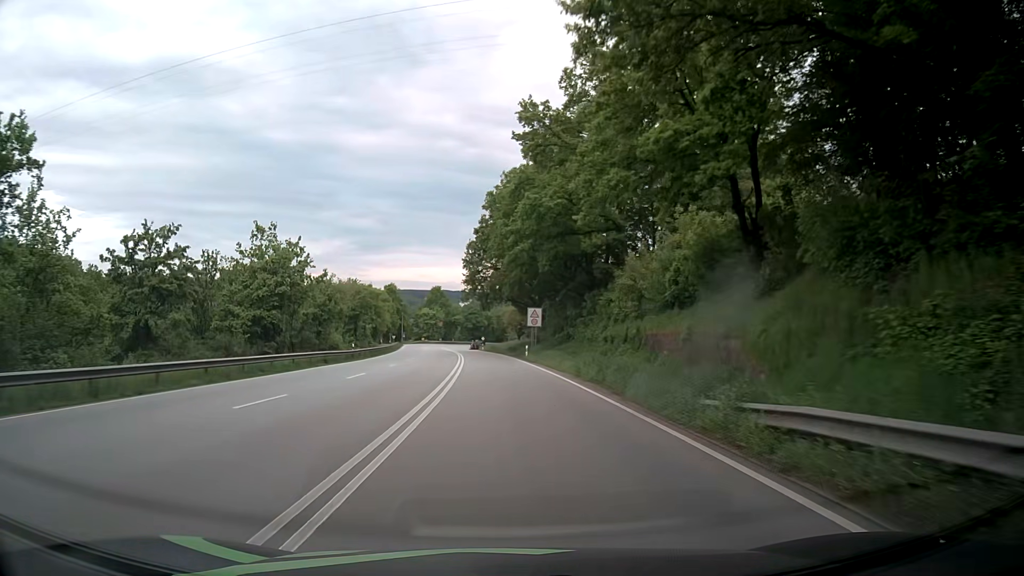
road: primary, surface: asphalt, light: Day
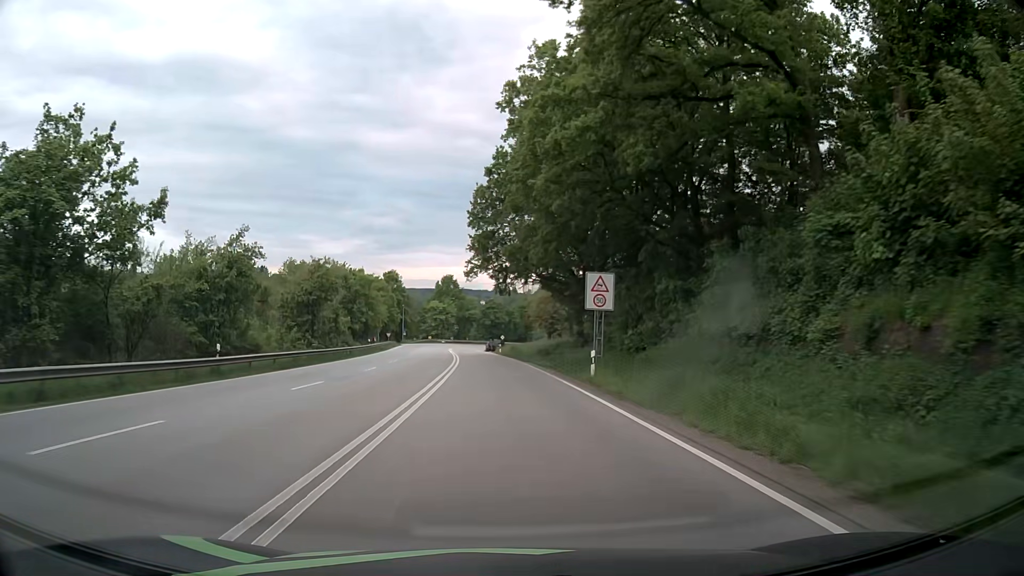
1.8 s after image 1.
(-0.7, +30.4) m; -2°
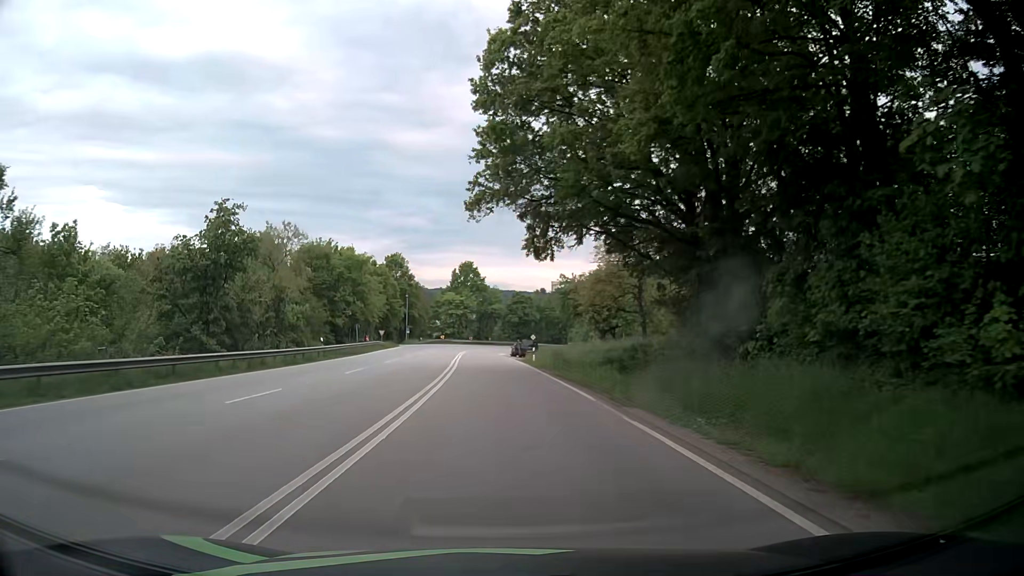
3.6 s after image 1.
(-0.7, +28.3) m; -3°
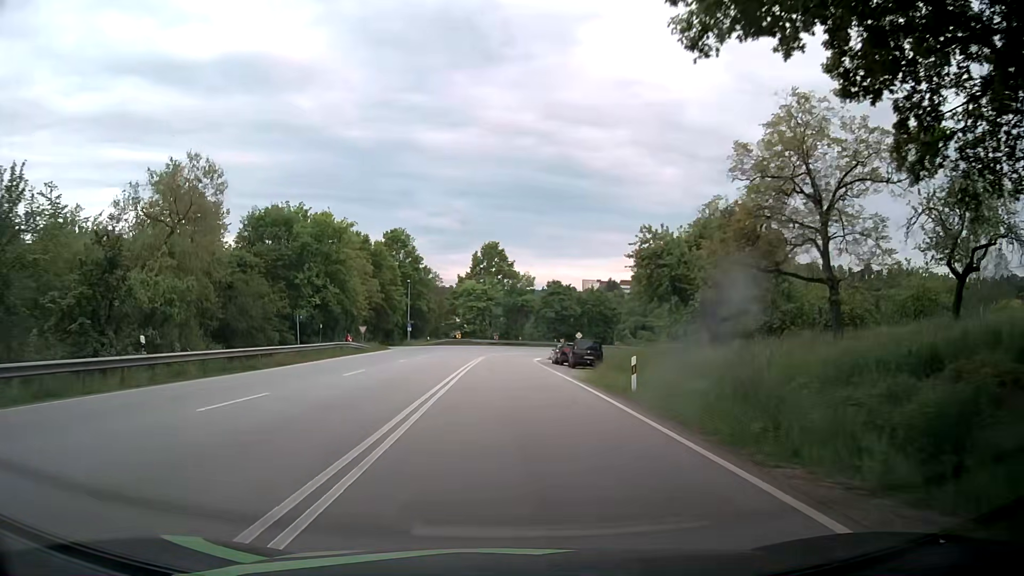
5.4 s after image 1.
(-0.6, +26.7) m; -3°
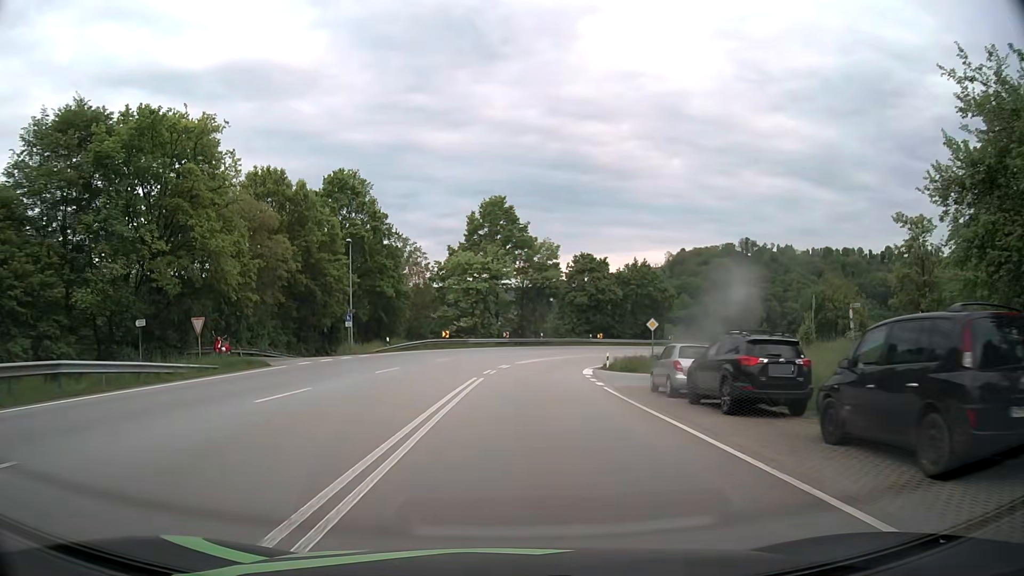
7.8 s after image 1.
(-0.1, +33.6) m; 0°
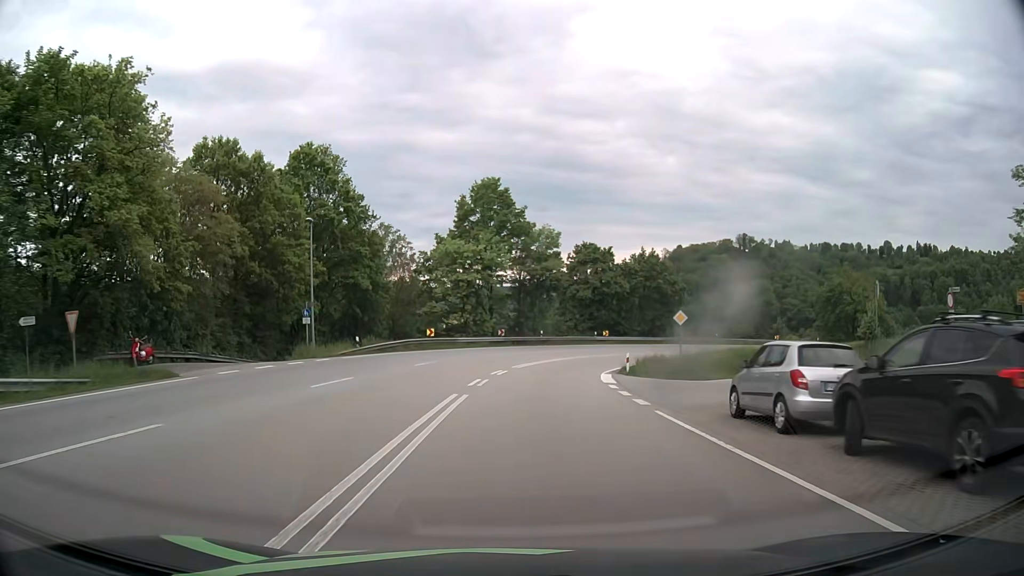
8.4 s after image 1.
(0.0, +8.1) m; 0°
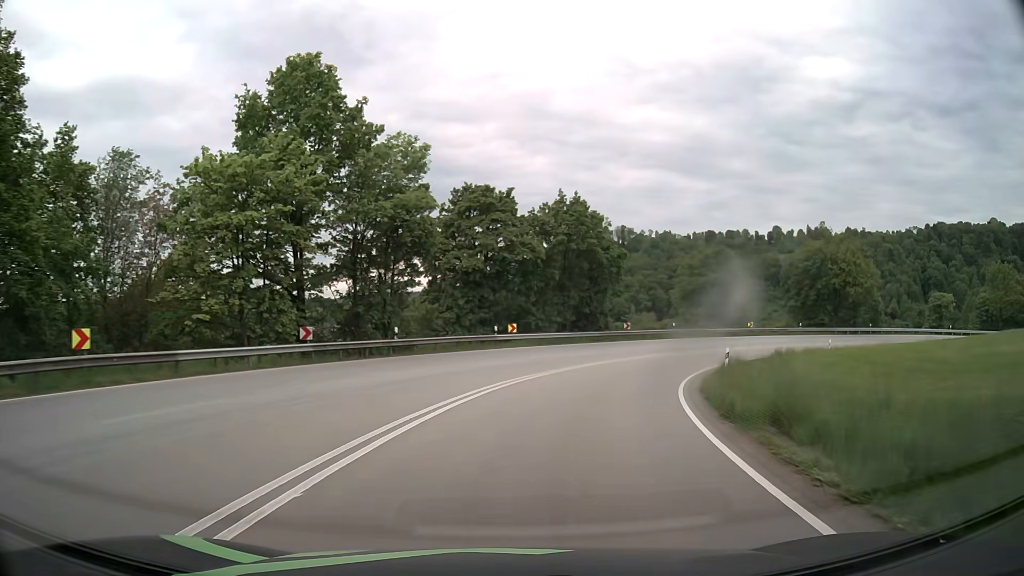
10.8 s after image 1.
(+2.0, +31.3) m; +10°
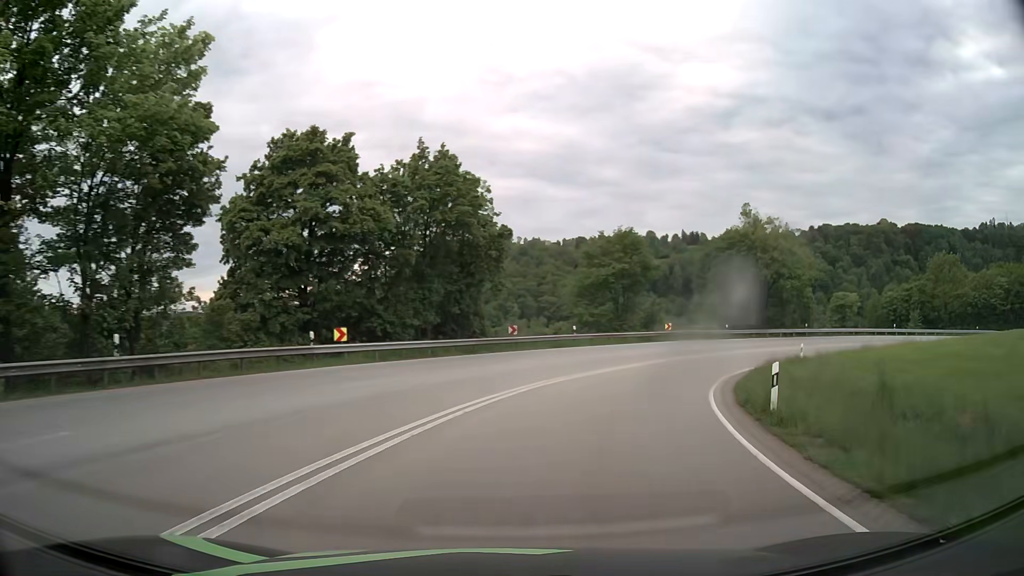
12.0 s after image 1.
(+1.4, +15.3) m; +11°
(+1, +10) (+3, +20) (+8, +29) (+13, +37) (+21, +44) (+29, +50) (+38, +54) (+47, +57) (+57, +60) (+67, +61) m
